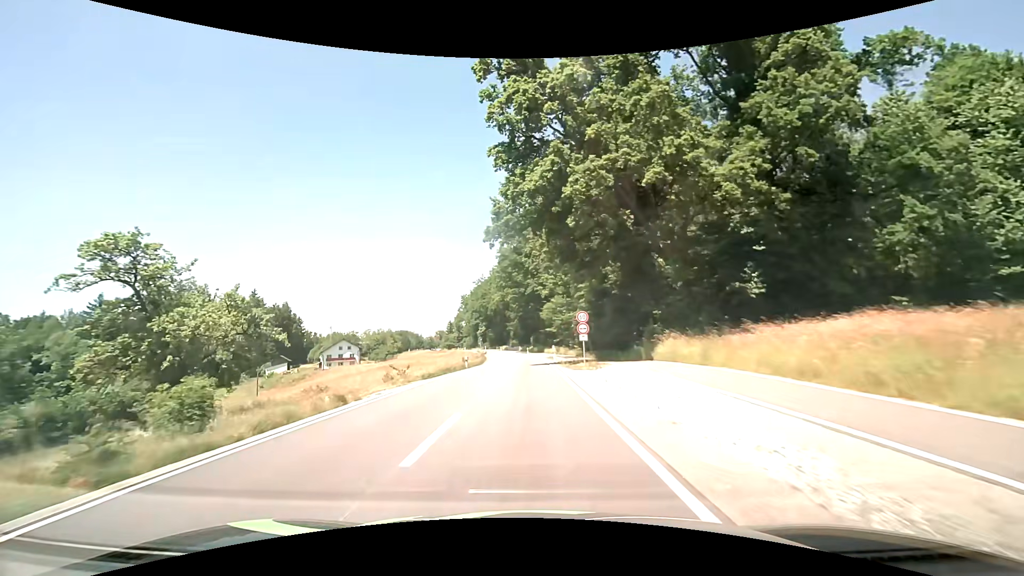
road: tertiary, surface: asphalt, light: Day
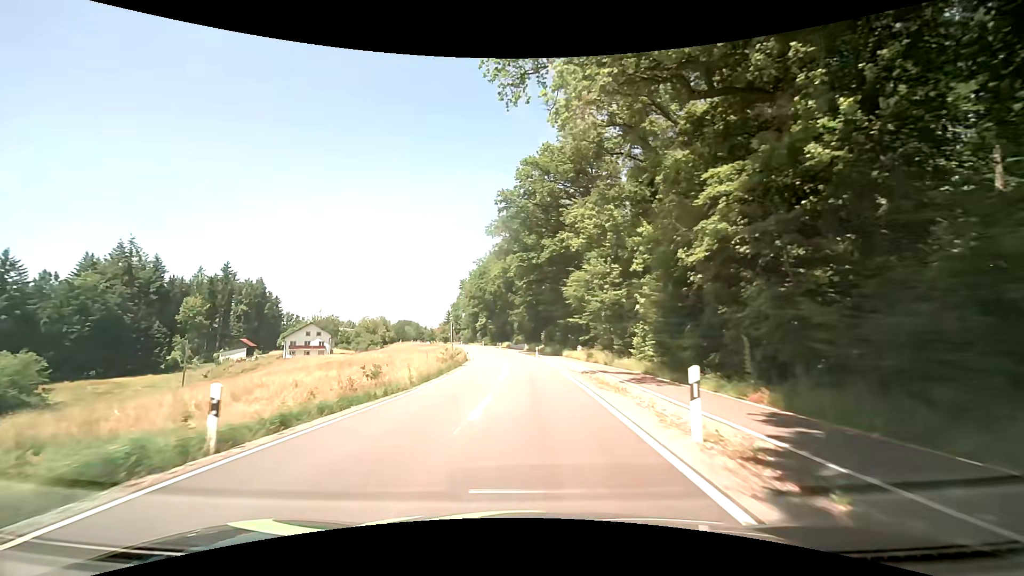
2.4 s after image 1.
(-0.4, +32.3) m; -1°
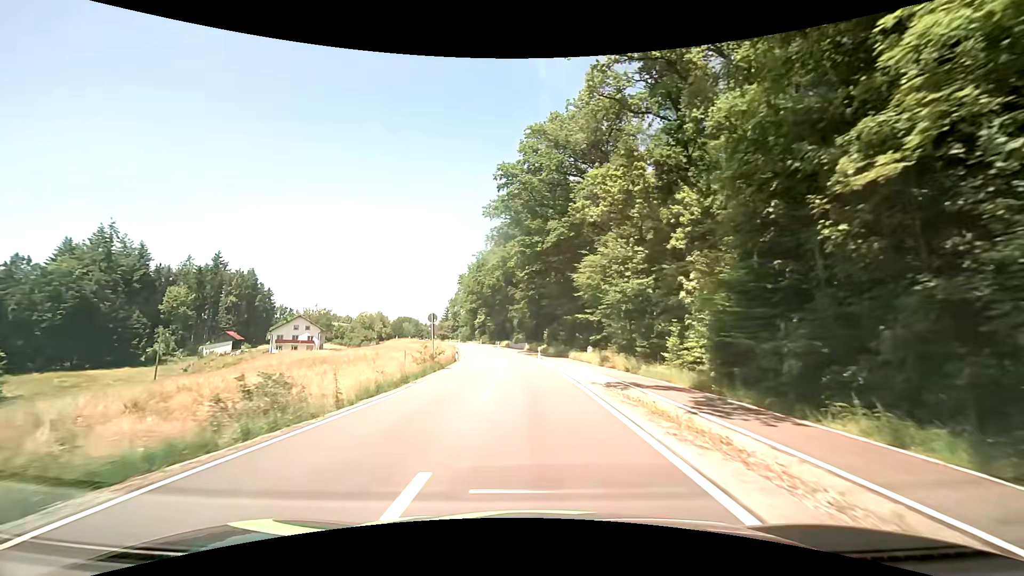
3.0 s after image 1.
(0.0, +8.1) m; 0°
(0, +10) (0, +20) (-1, +30) (-1, +40) (-2, +50) (-3, +60) (-5, +70) (-7, +80) (-8, +89) (-10, +99) m
